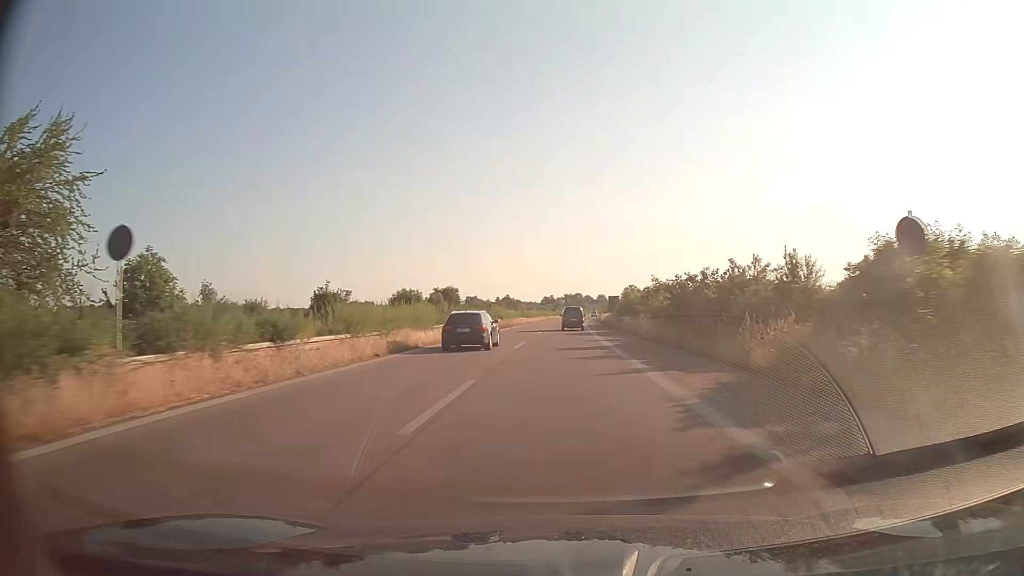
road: trunk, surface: asphalt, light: Day
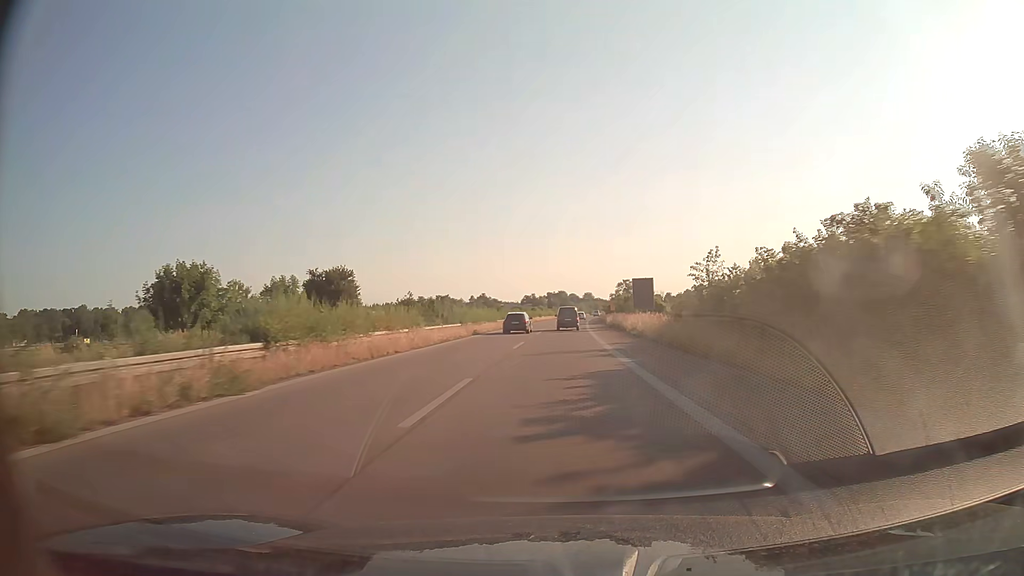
(+0.7, +53.8) m; +2°
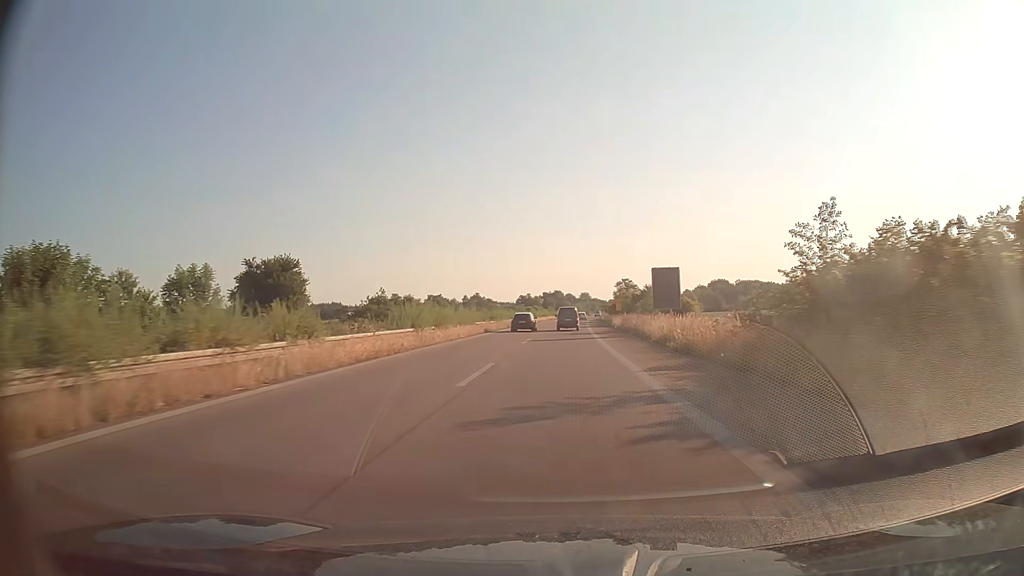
(0.0, +13.5) m; 0°
